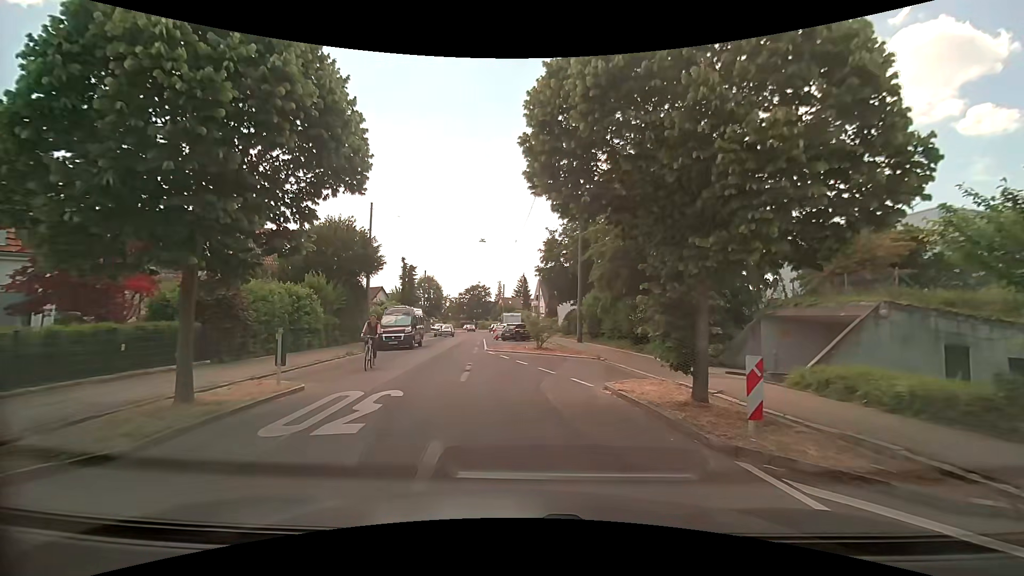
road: residential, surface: asphalt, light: Day
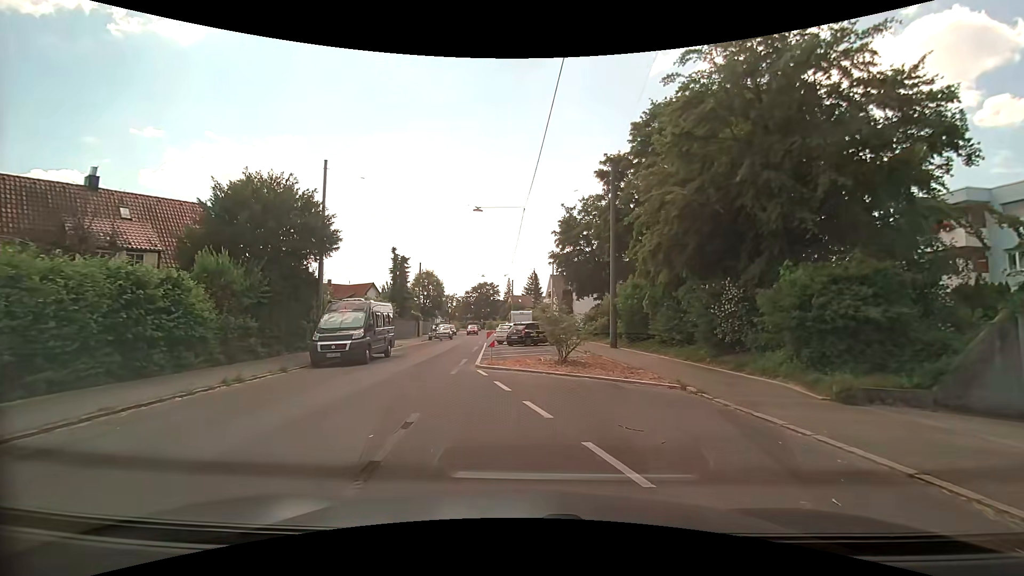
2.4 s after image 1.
(-0.2, +10.0) m; -1°
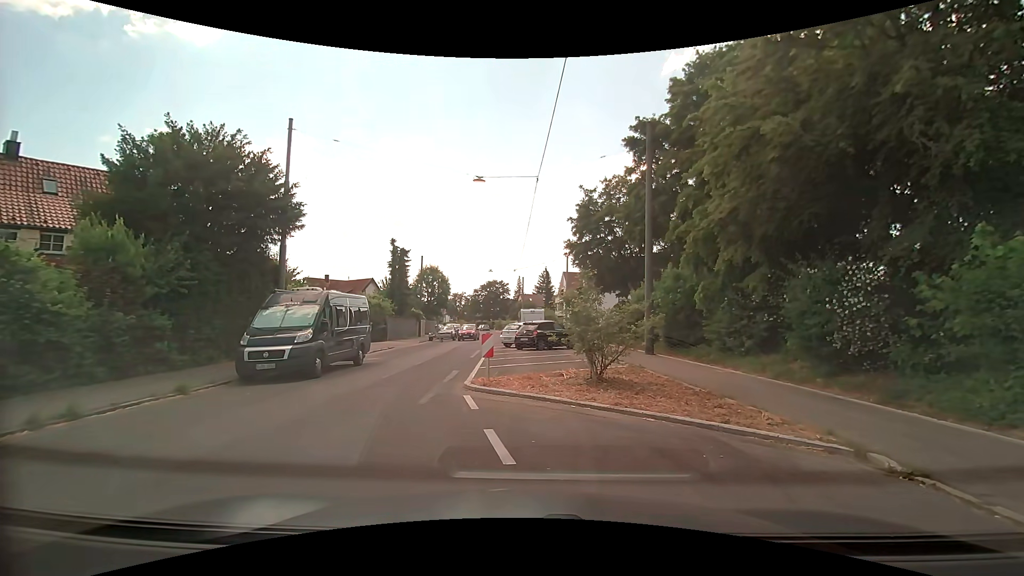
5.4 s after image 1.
(-0.1, +5.2) m; -2°
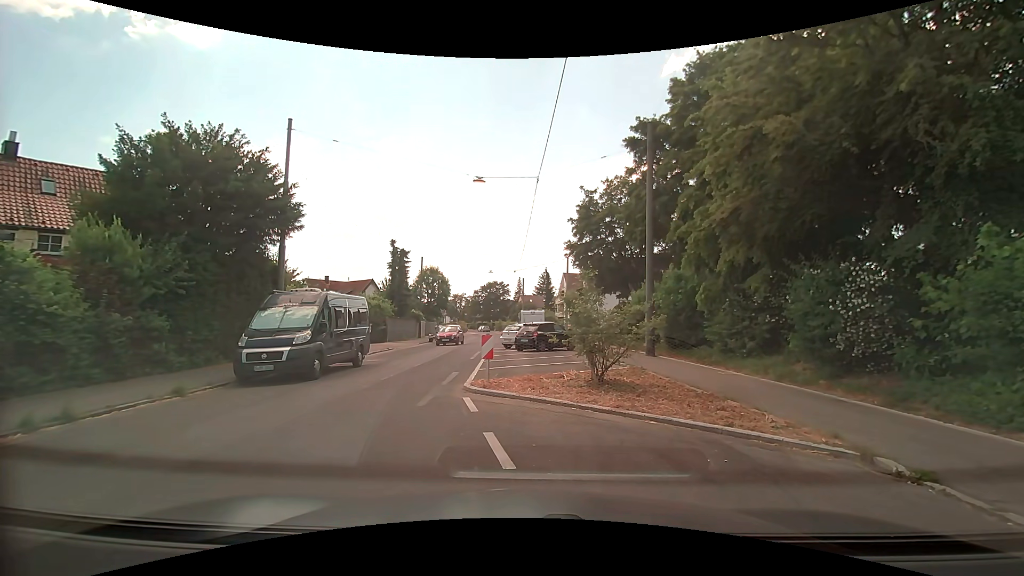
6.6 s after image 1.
(0.0, +0.2) m; 0°
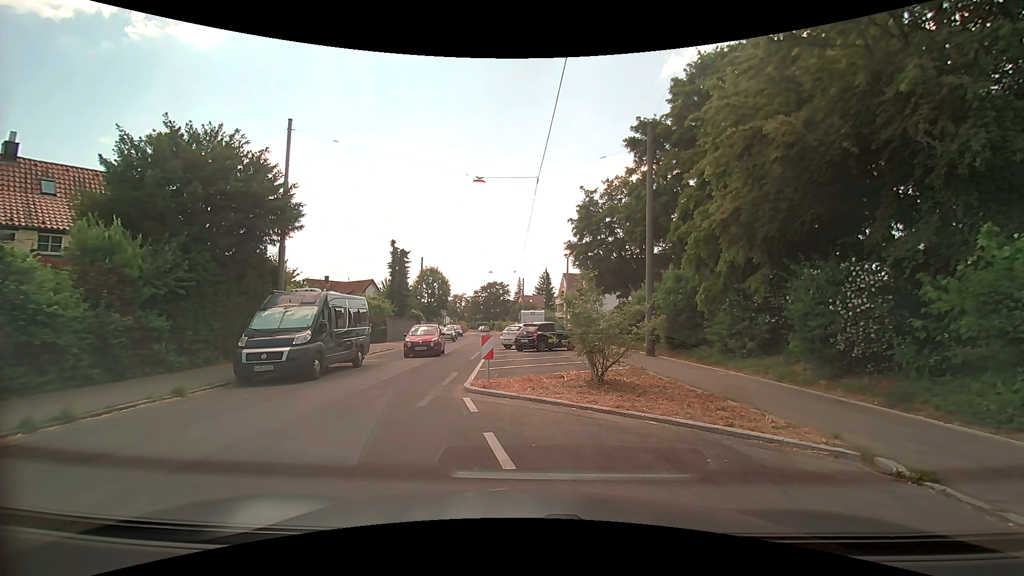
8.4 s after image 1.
(0.0, 0.0) m; 0°
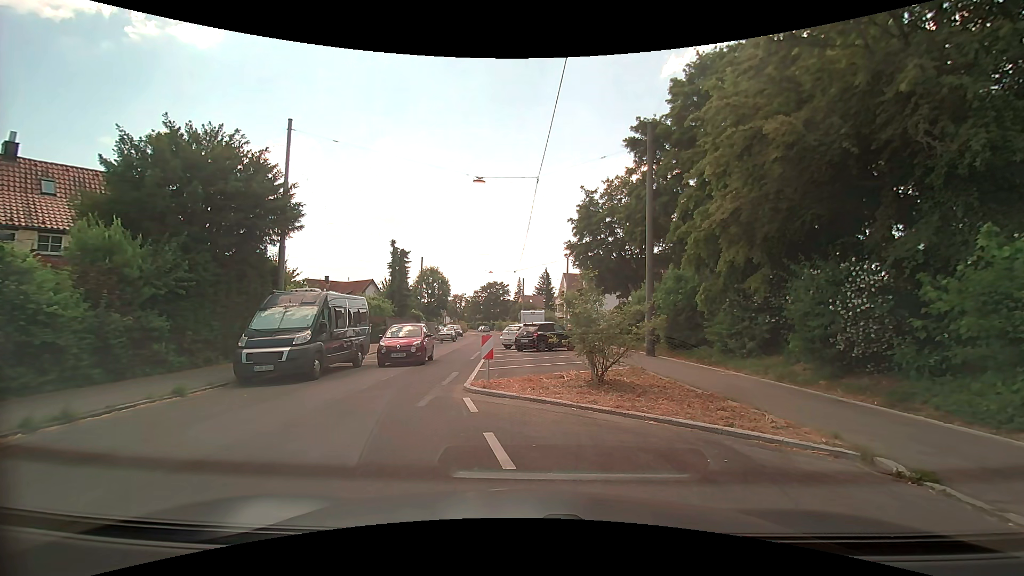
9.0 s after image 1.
(0.0, 0.0) m; 0°
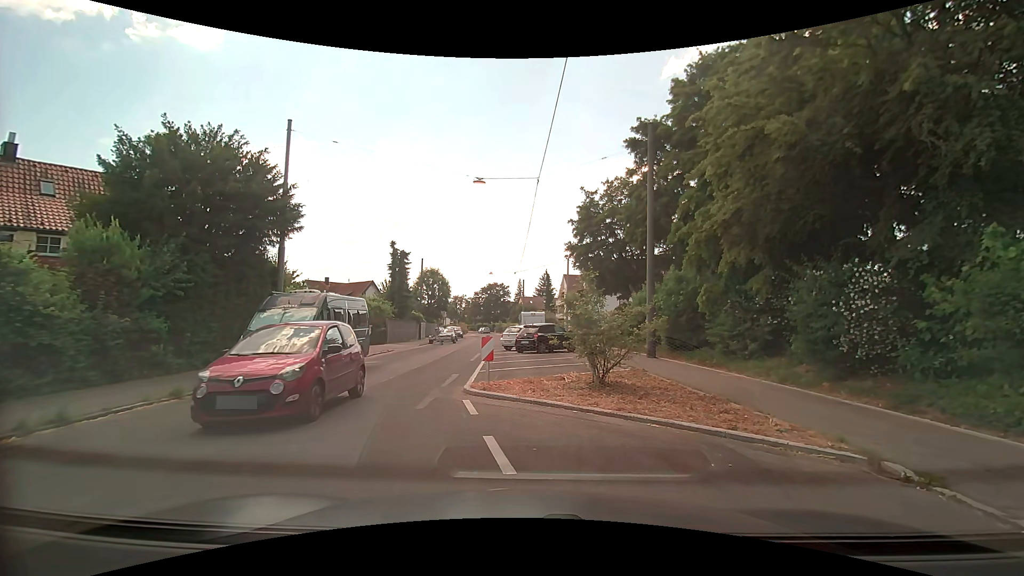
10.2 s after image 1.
(0.0, +0.1) m; 0°
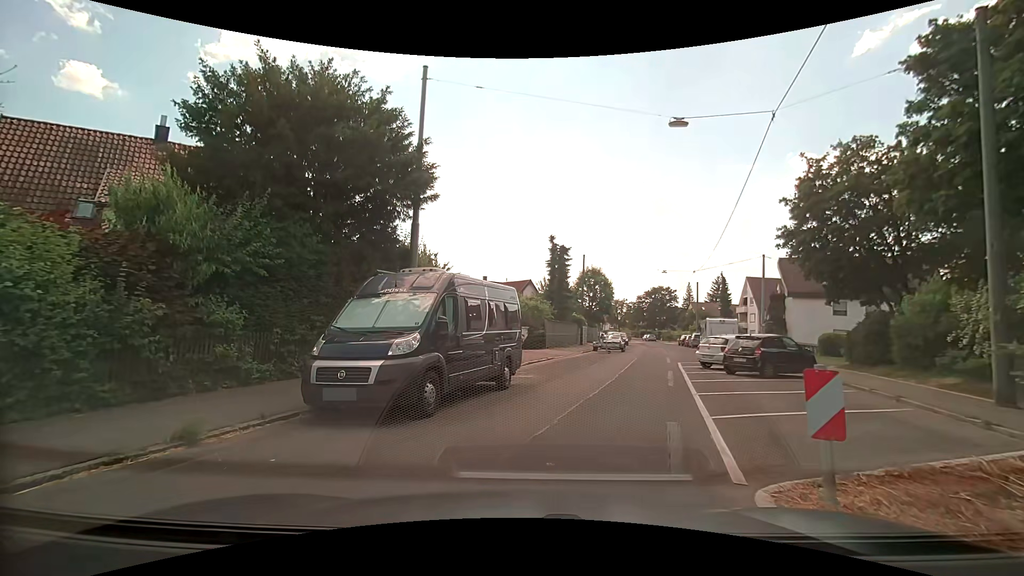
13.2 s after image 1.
(-1.0, +6.5) m; -18°
(+1, +10) (+4, +19) (+7, +29) (+11, +38) (+14, +48) (+17, +57) (+19, +67) (+22, +77) (+24, +87) (+25, +96) m
